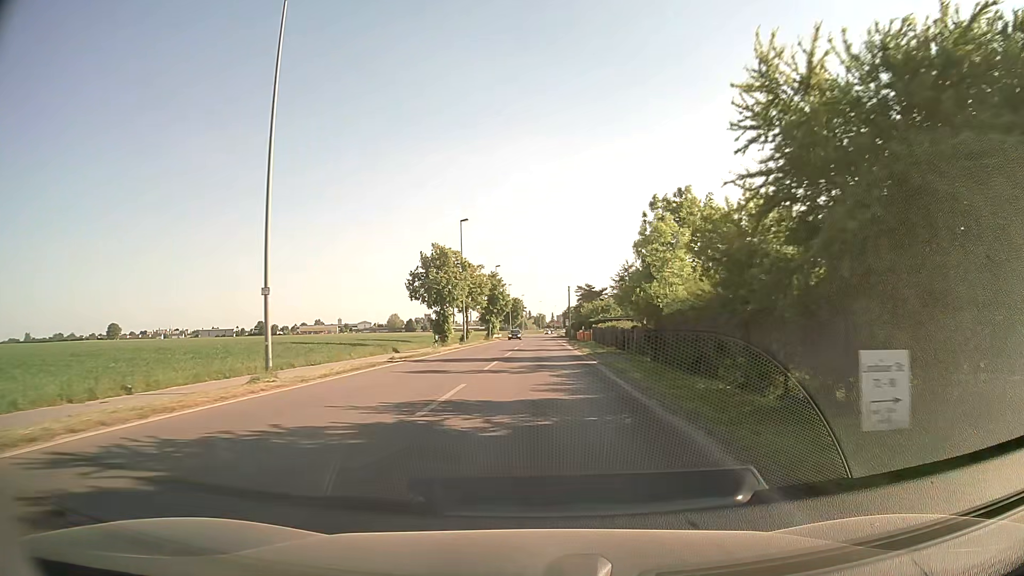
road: secondary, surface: asphalt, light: Day
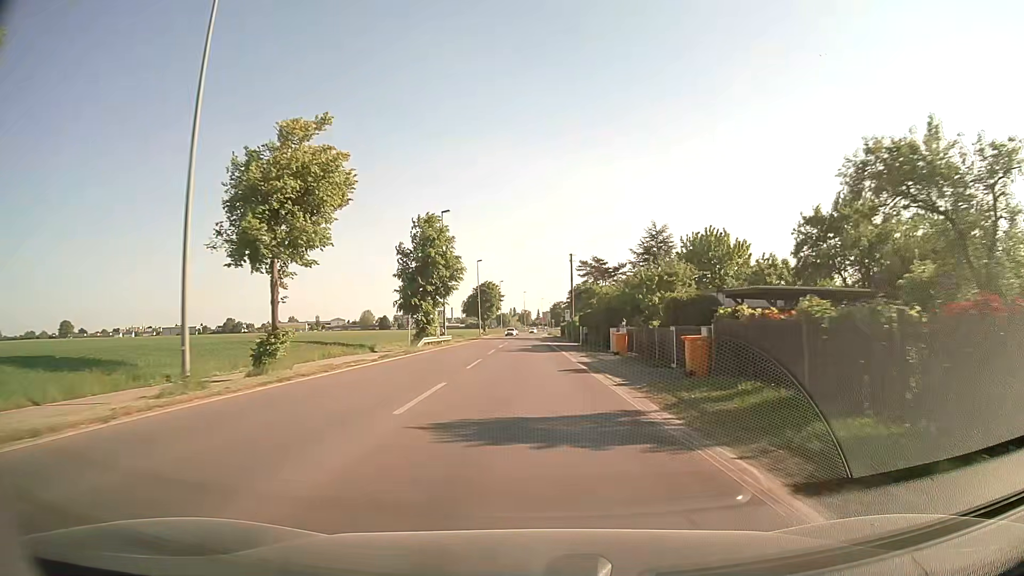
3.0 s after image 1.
(+0.7, +48.9) m; +1°
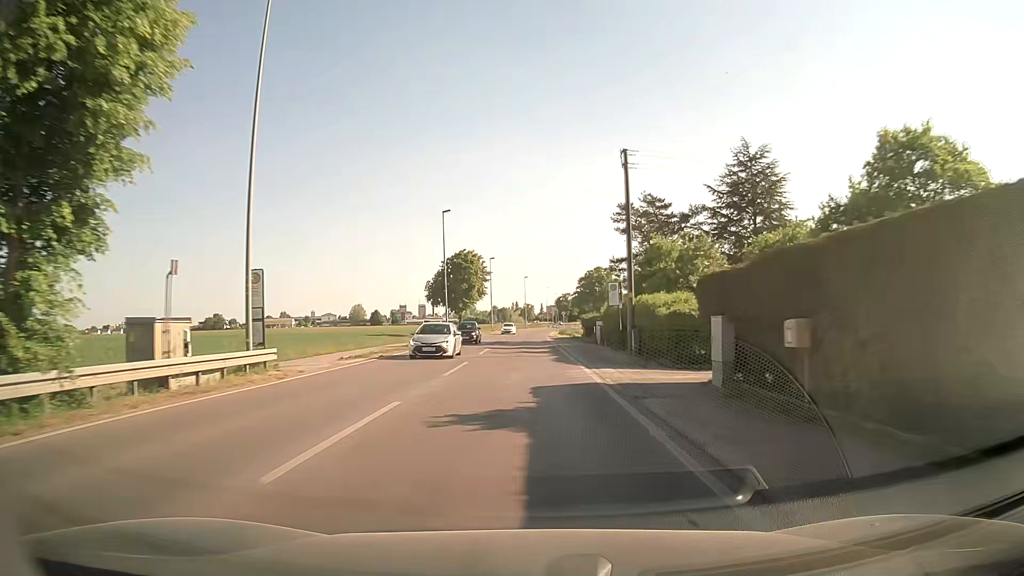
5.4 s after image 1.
(-0.2, +41.3) m; 0°
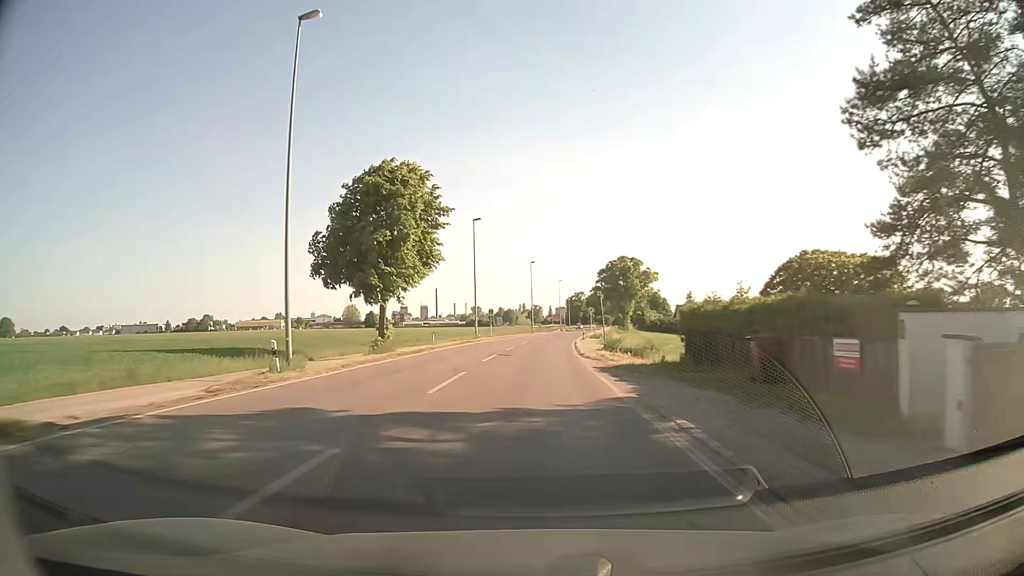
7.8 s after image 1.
(-0.4, +41.1) m; -1°
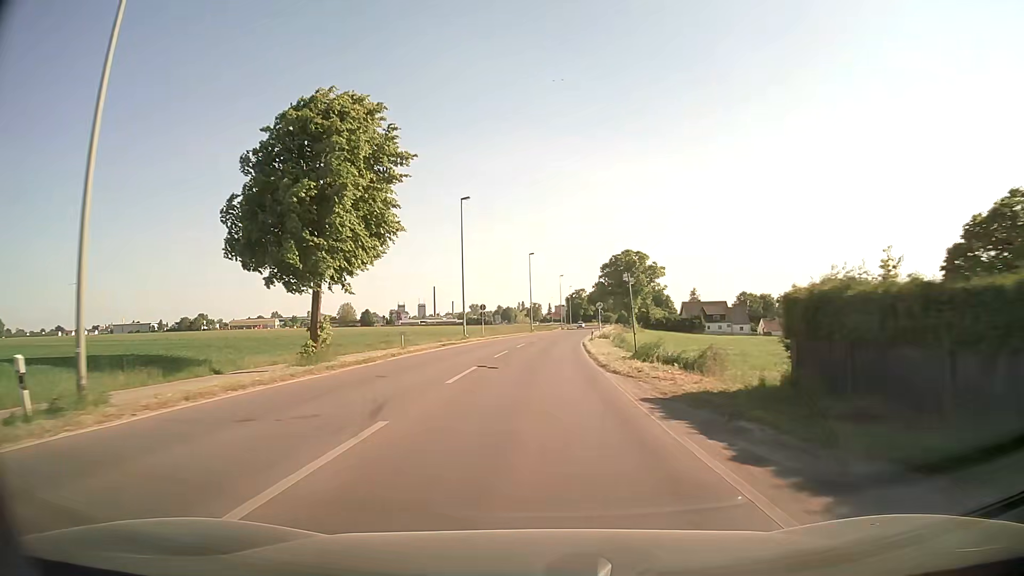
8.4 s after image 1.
(0.0, +10.2) m; 0°
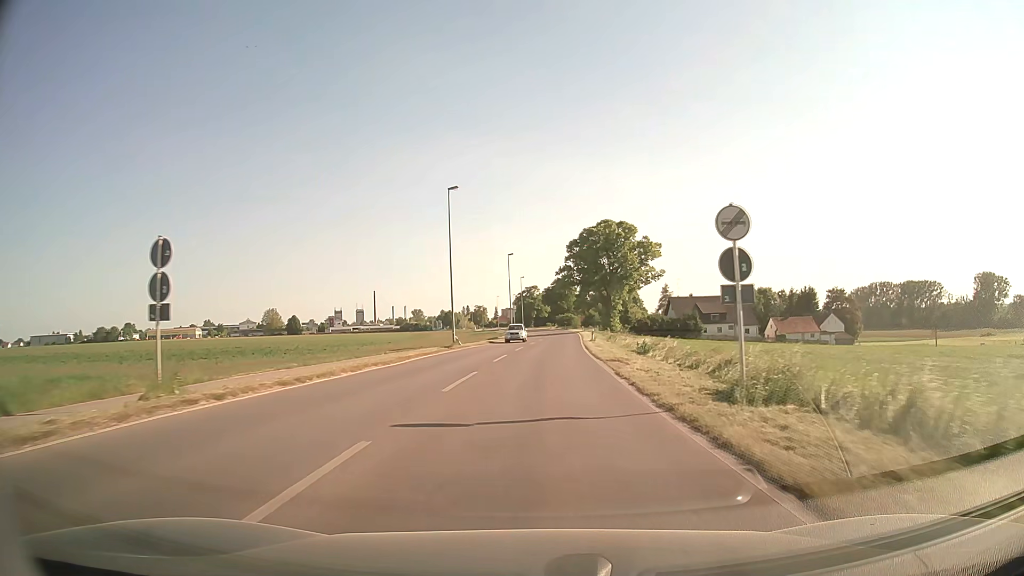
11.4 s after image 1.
(+1.4, +50.0) m; +4°
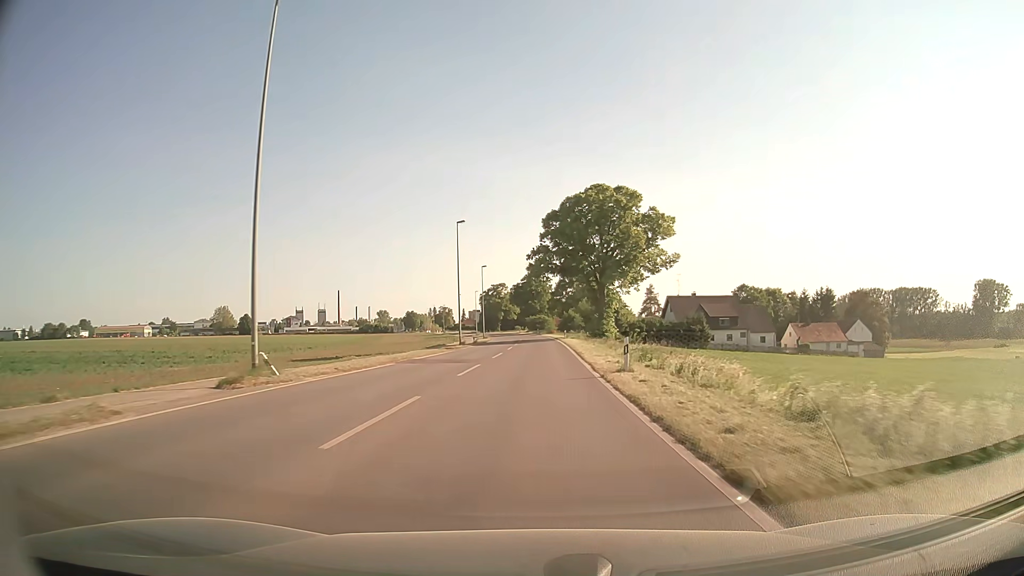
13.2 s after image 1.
(+0.9, +31.2) m; +2°
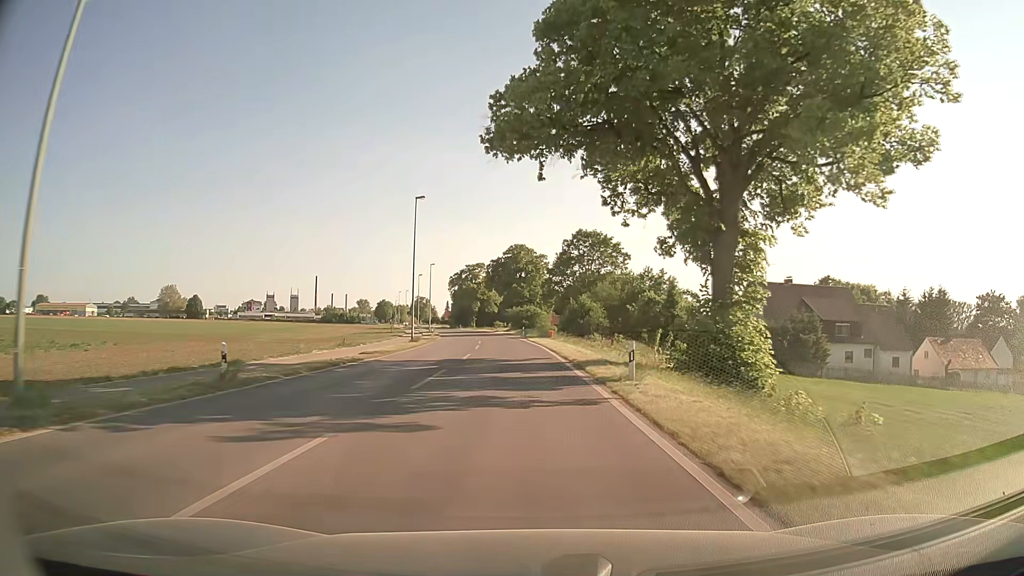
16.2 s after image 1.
(+0.9, +54.3) m; +1°
(0, +10) (0, +20) (0, +30) (-1, +40) (-1, +50) (-2, +60) (-3, +70) (-4, +80) (-6, +90) (-8, +100) m
